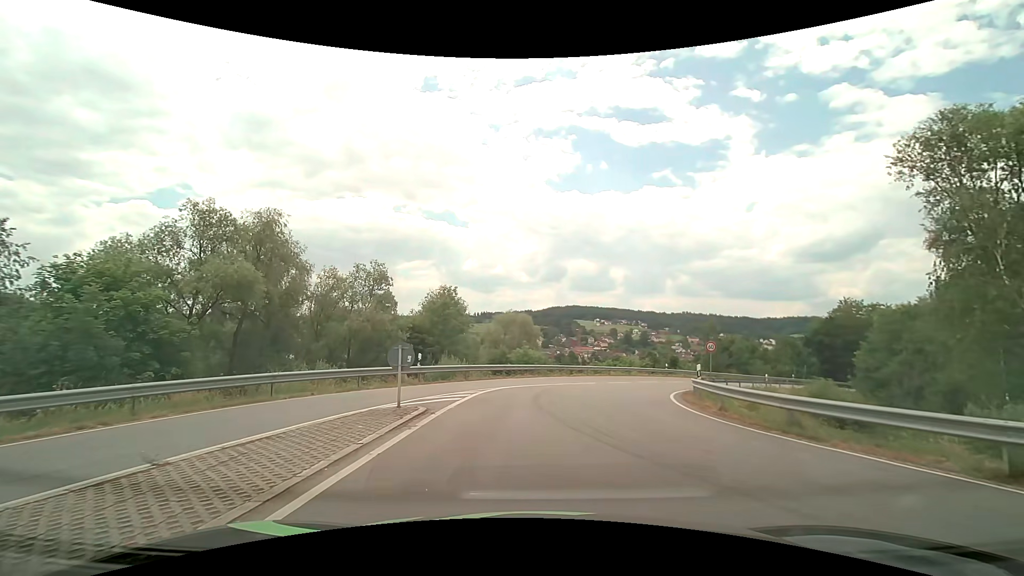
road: secondary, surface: asphalt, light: Day
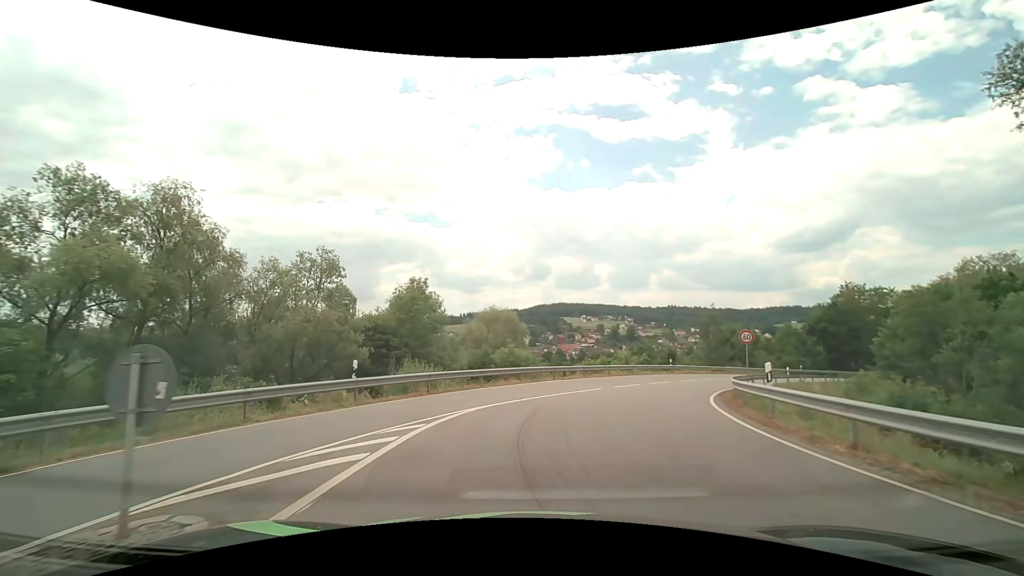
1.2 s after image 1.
(0.0, +6.8) m; +1°
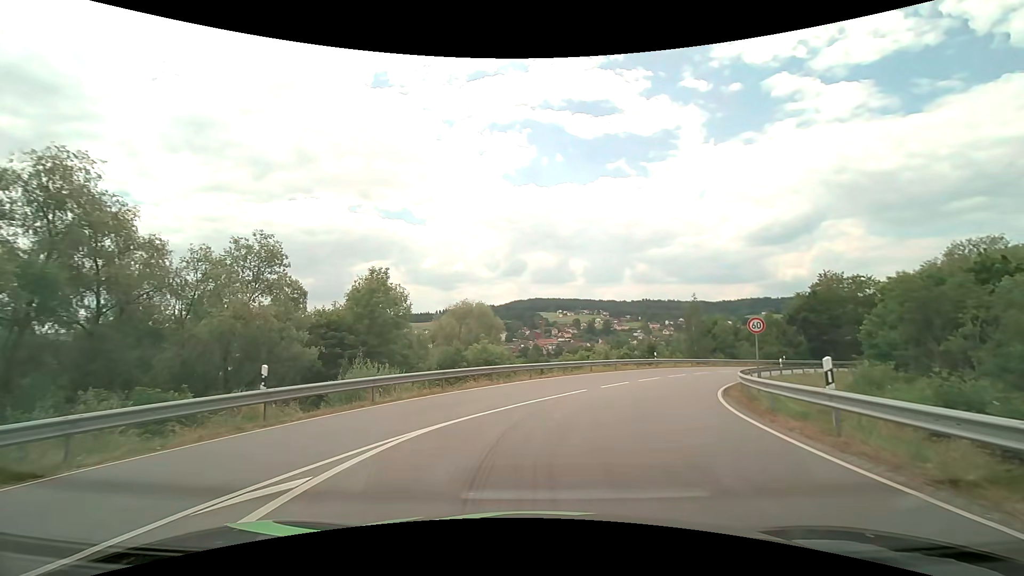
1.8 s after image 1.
(+0.1, +3.8) m; +3°
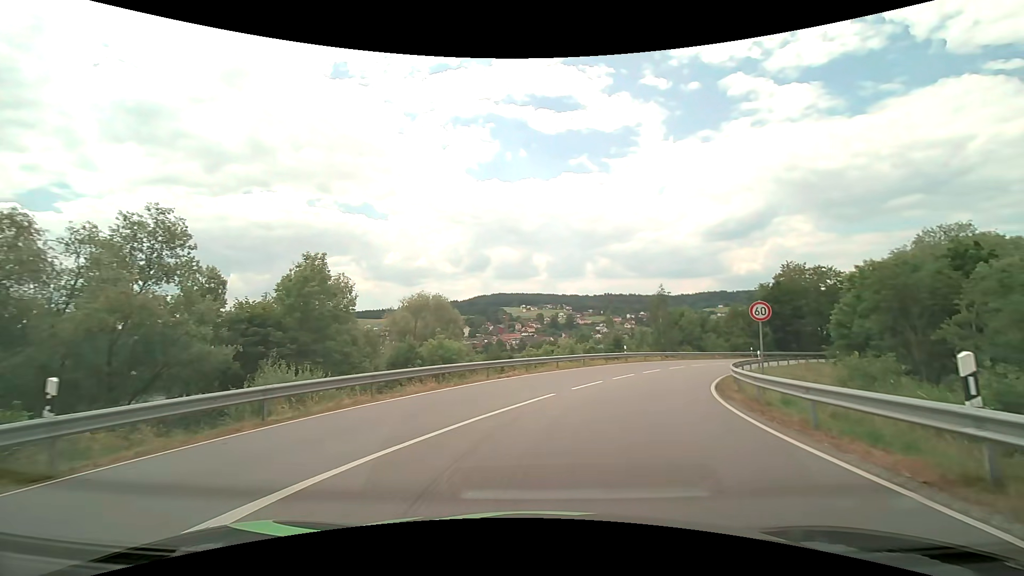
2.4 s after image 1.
(+0.1, +4.0) m; +3°
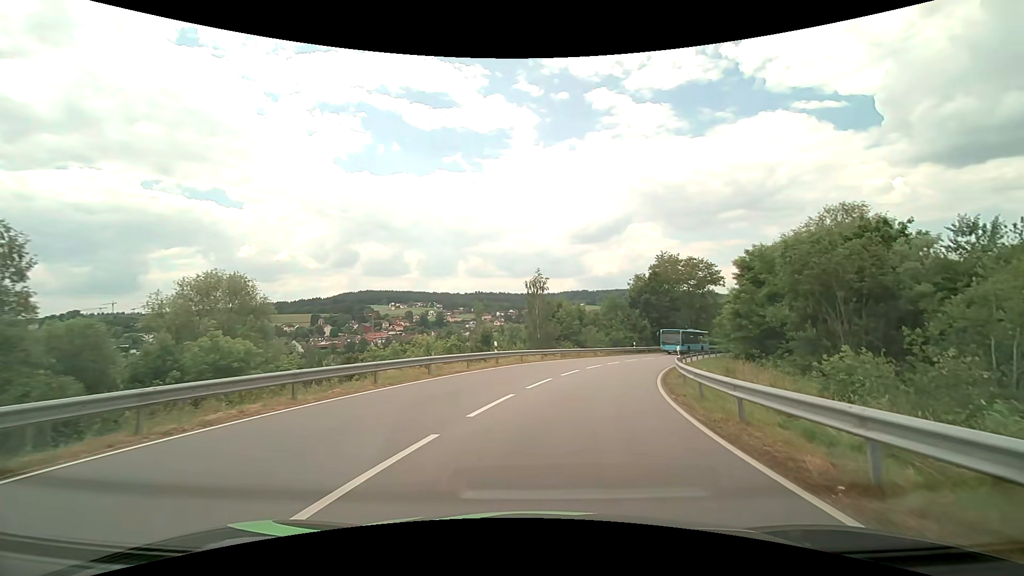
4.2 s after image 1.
(+1.8, +13.1) m; +14°
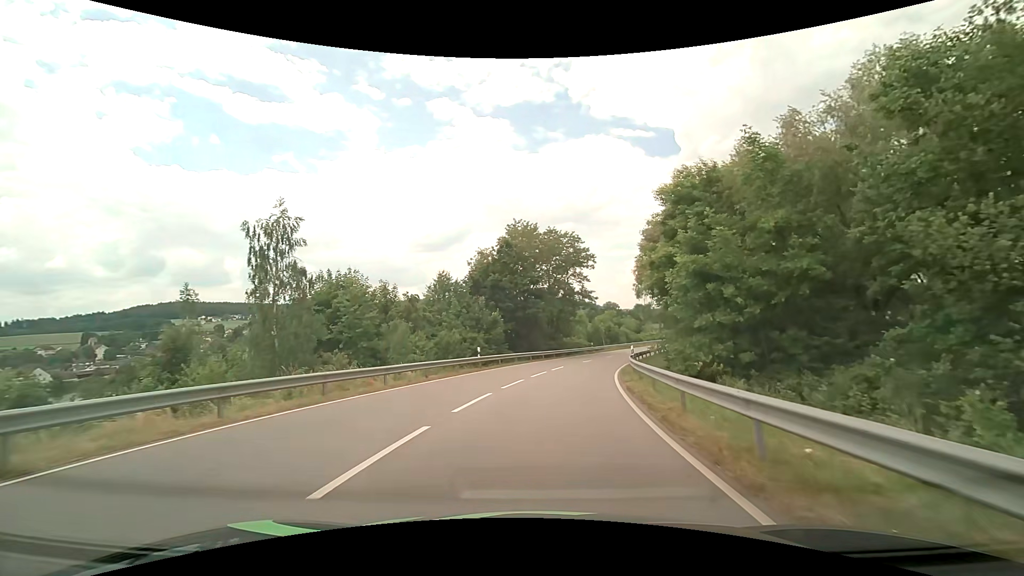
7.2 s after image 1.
(+5.1, +27.7) m; +18°
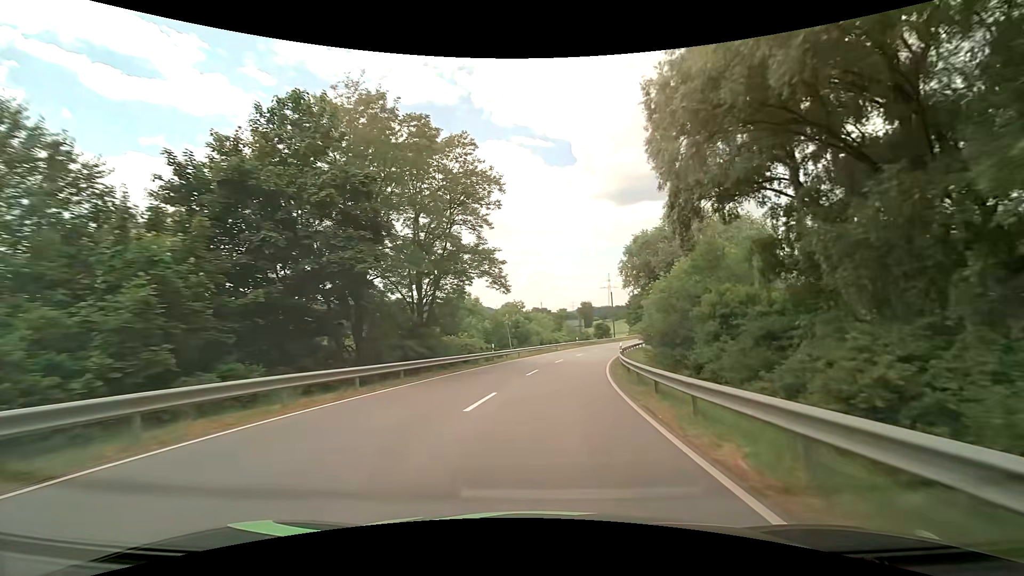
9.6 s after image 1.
(+3.1, +29.7) m; +12°
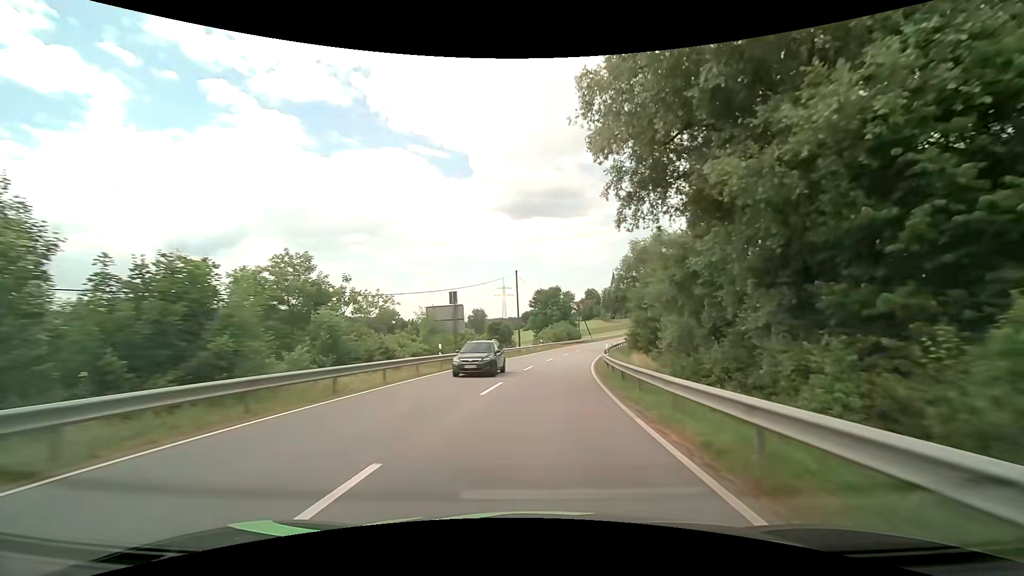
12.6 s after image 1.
(+5.5, +43.8) m; +13°
(0, +10) (+1, +20) (+2, +30) (+3, +40) (+5, +50) (+7, +60) (+9, +69) (+11, +79) (+14, +89) (+17, +98) m
